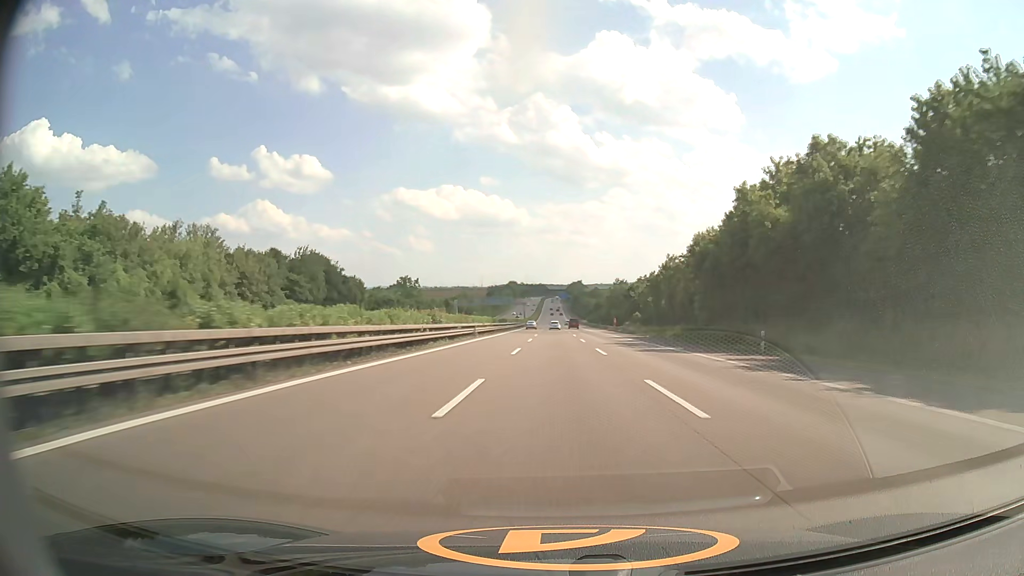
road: motorway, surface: asphalt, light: Day
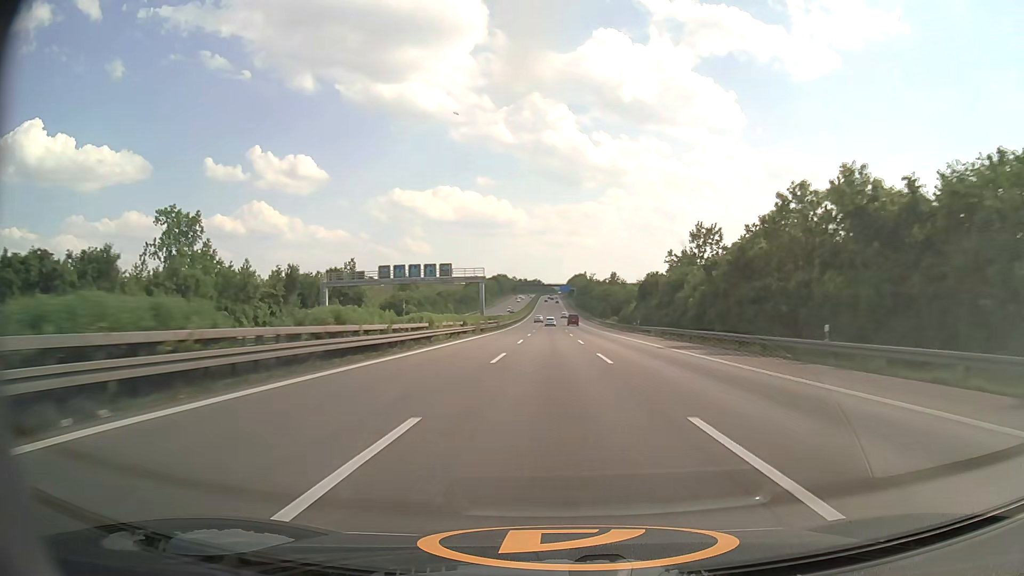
(+0.2, +113.4) m; 0°
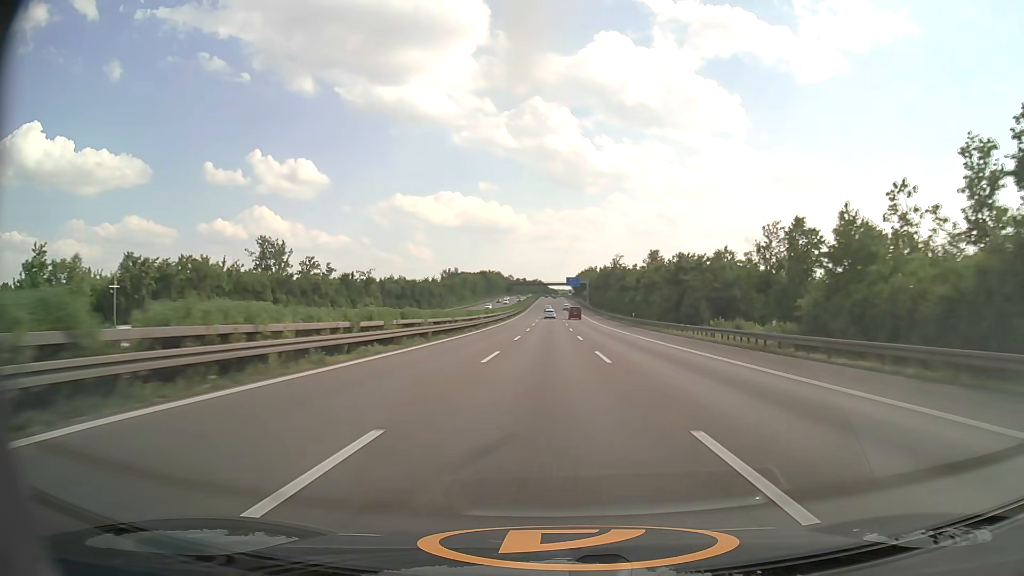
(0.0, +90.7) m; 0°
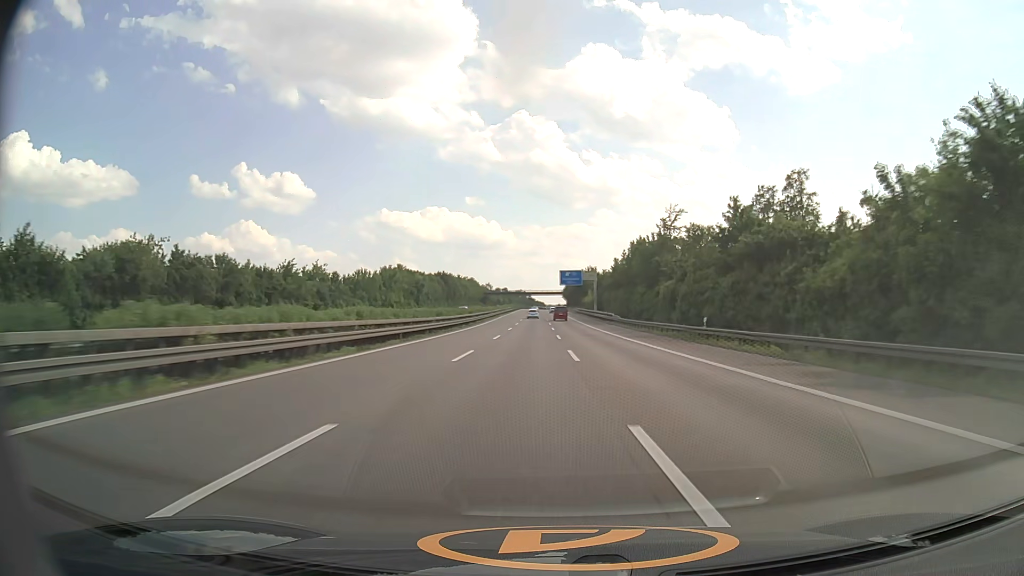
(+0.5, +89.0) m; +1°
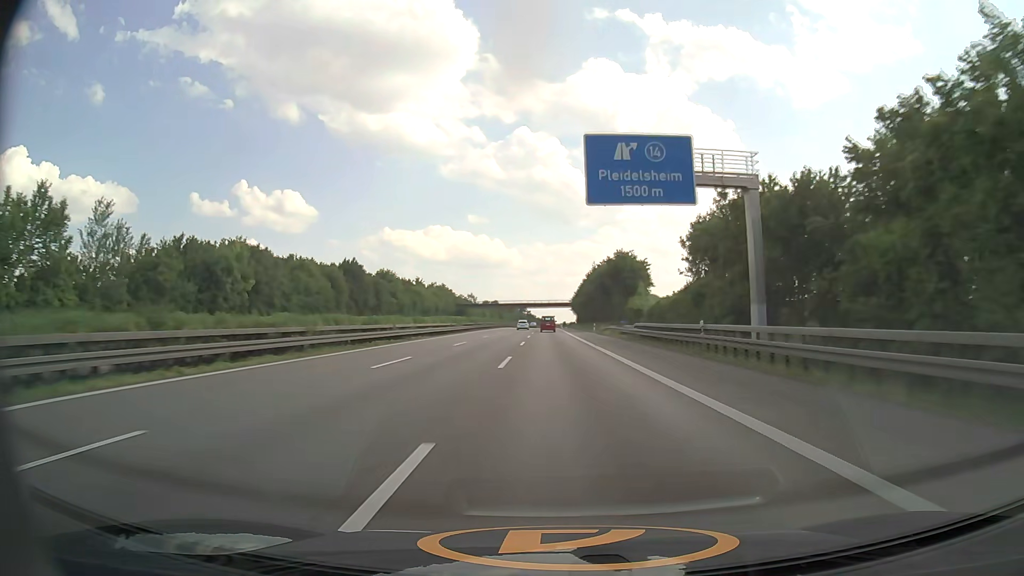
(+0.5, +108.3) m; 0°
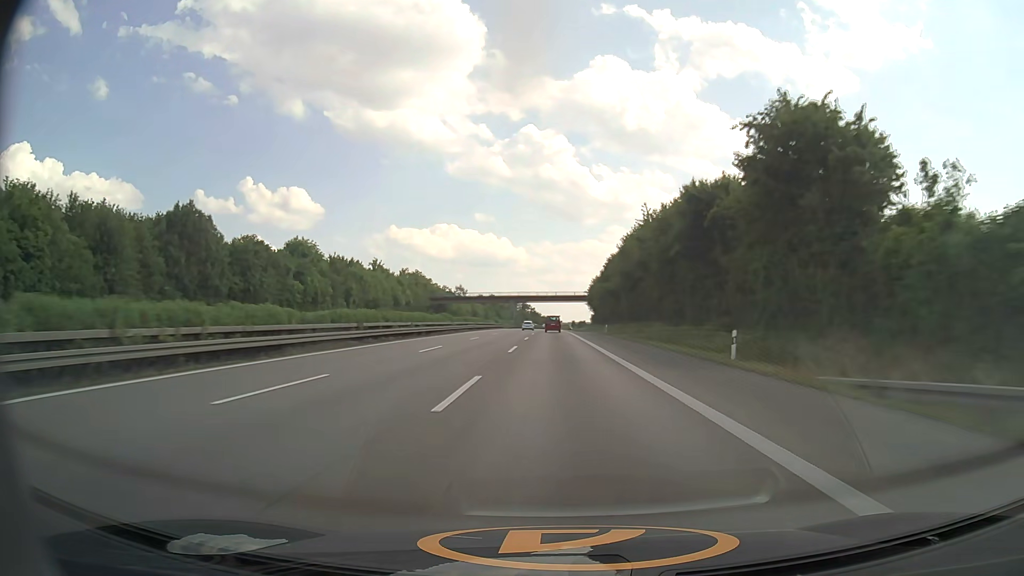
(-0.5, +63.0) m; -1°
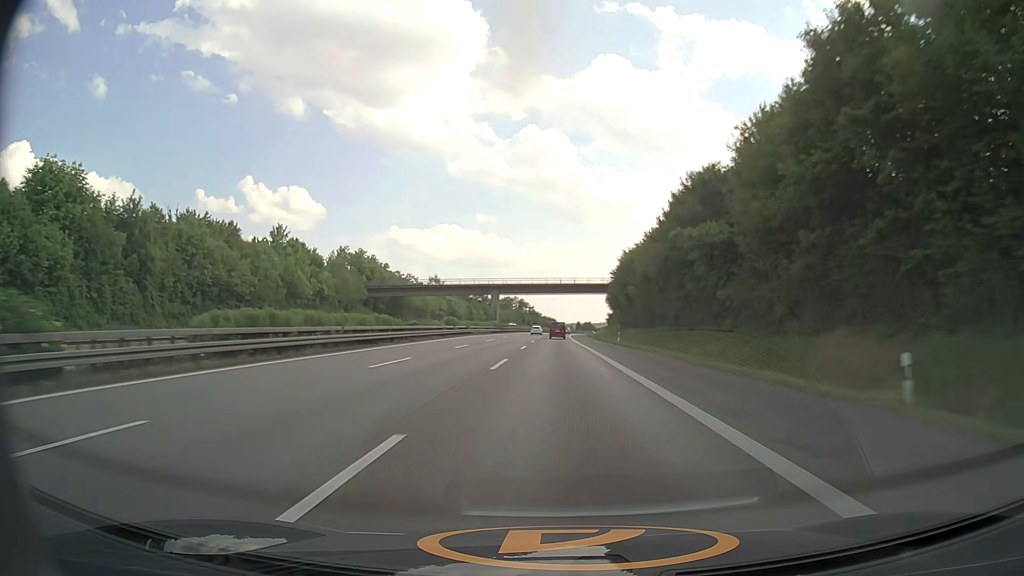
(-0.2, +61.6) m; 0°
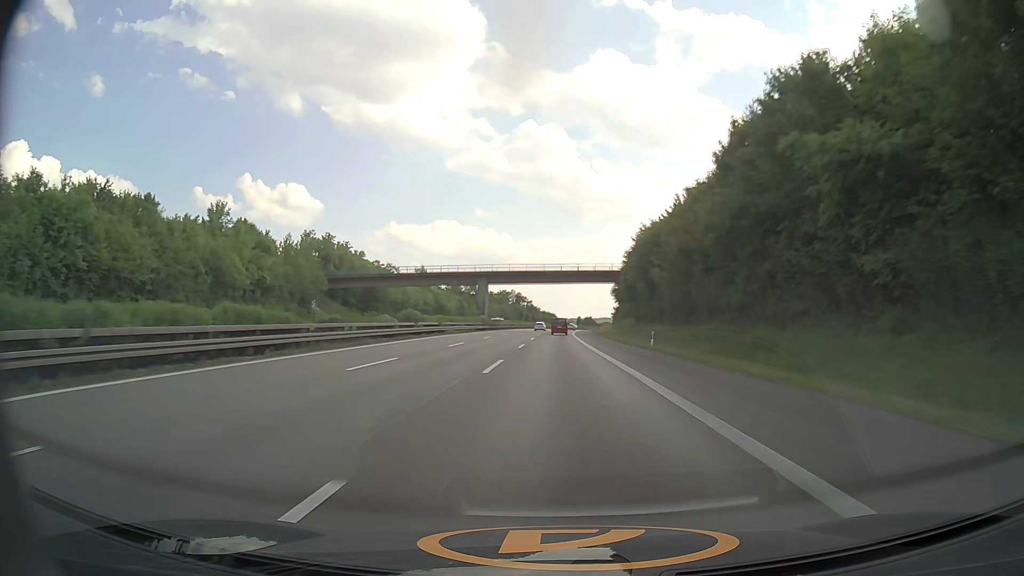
(+0.1, +20.4) m; 0°
